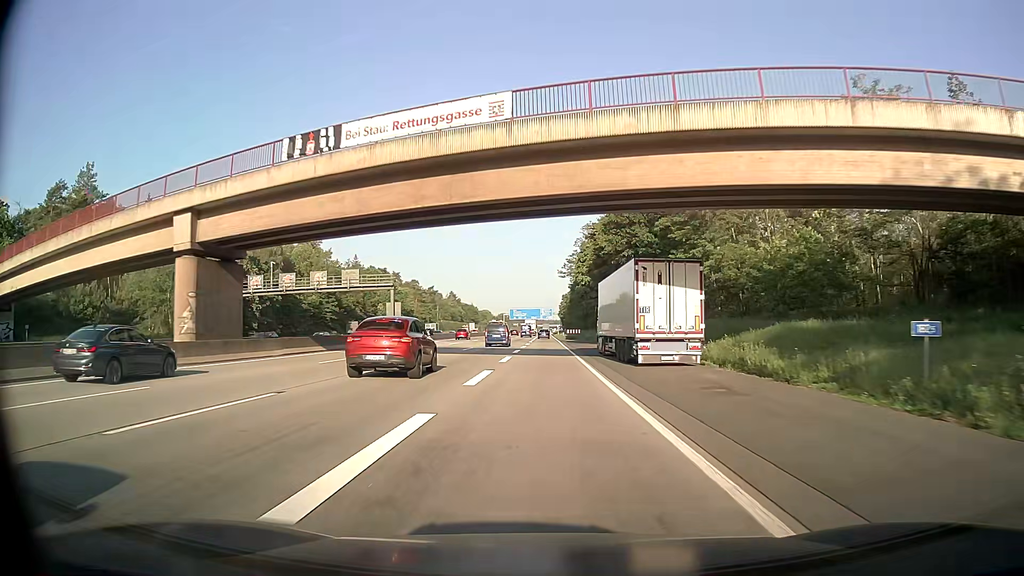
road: motorway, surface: asphalt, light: Day
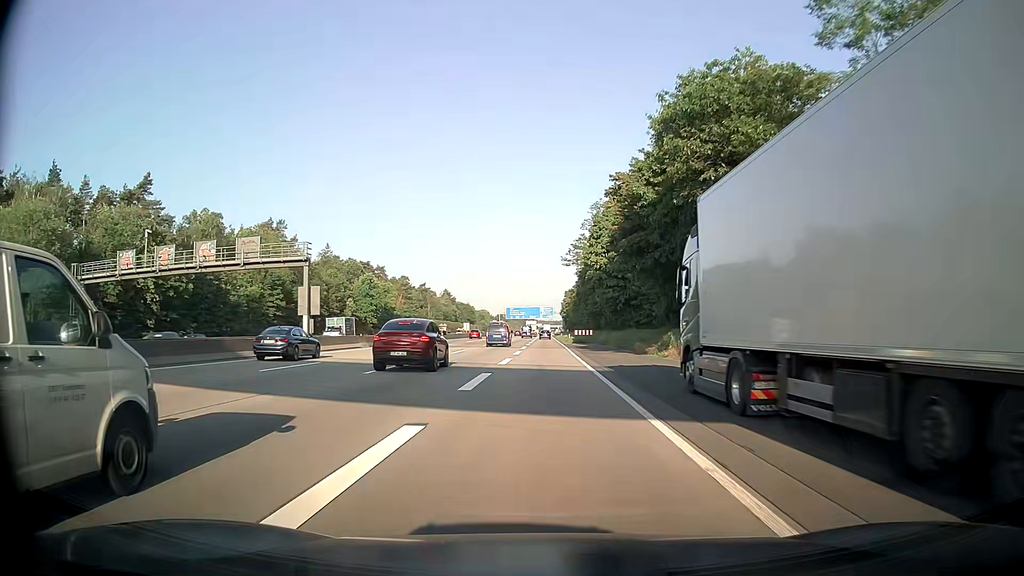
(0.0, +25.2) m; 0°
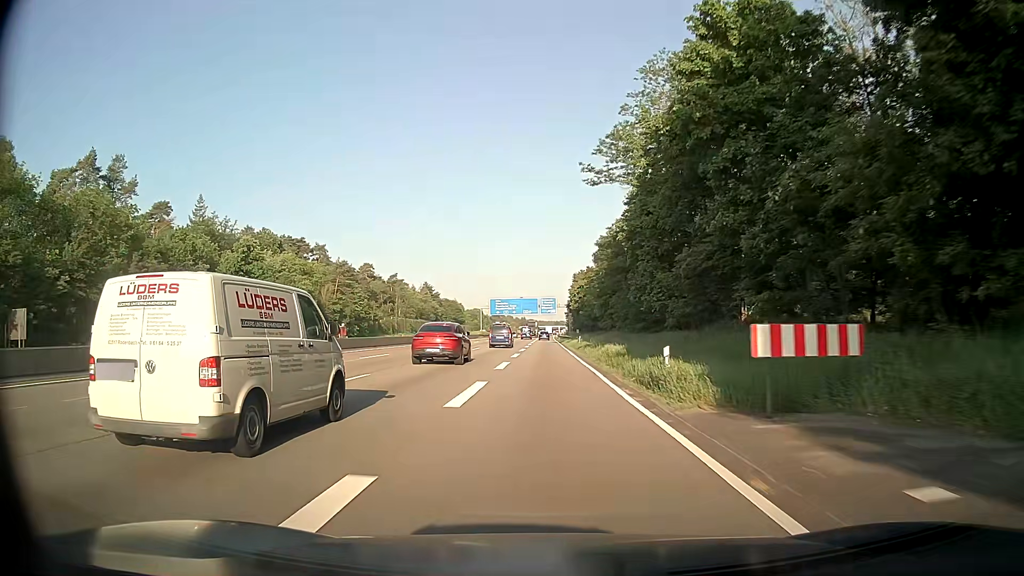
(-0.2, +63.7) m; 0°
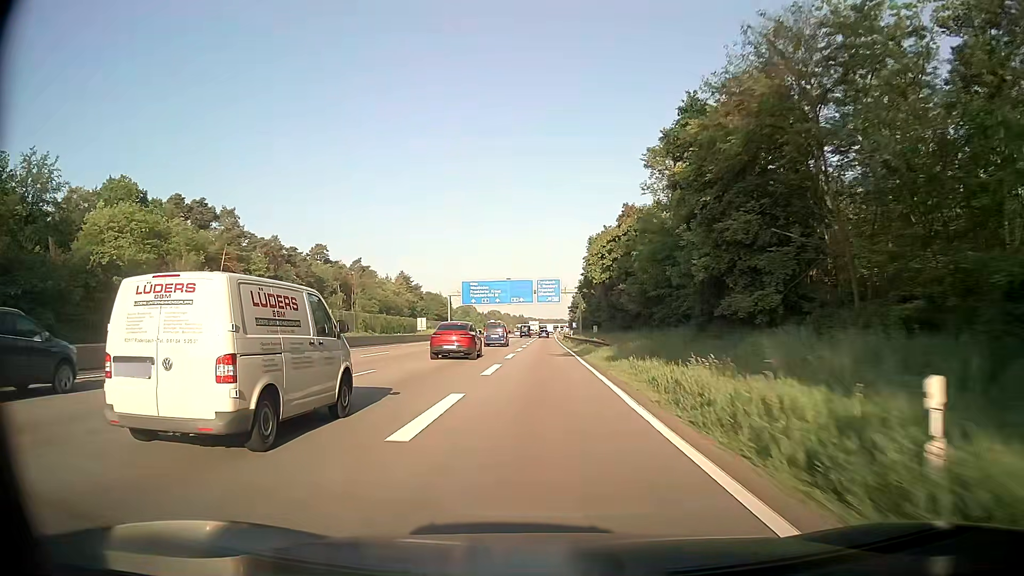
(+0.1, +52.4) m; 0°
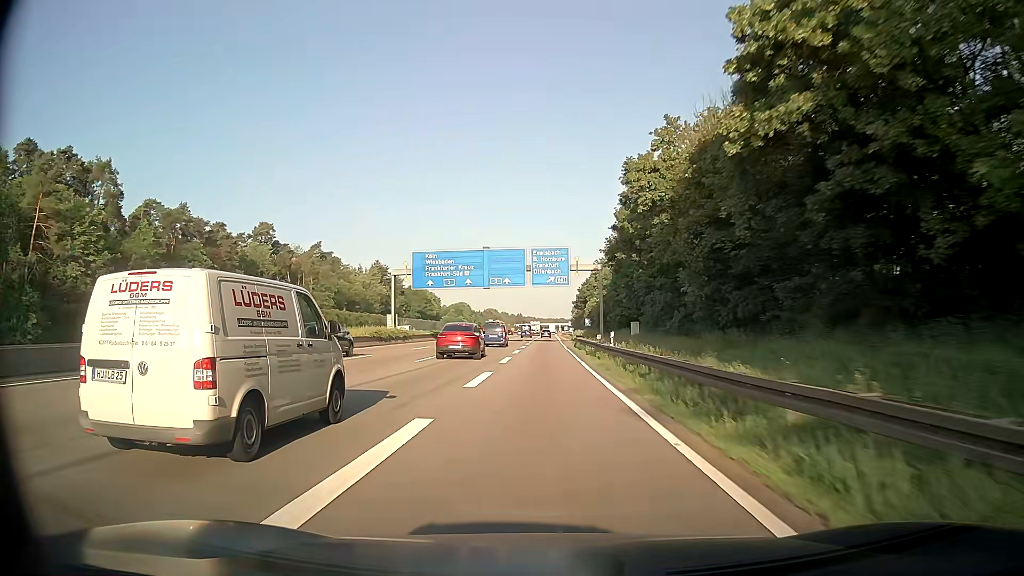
(+0.1, +40.3) m; 0°
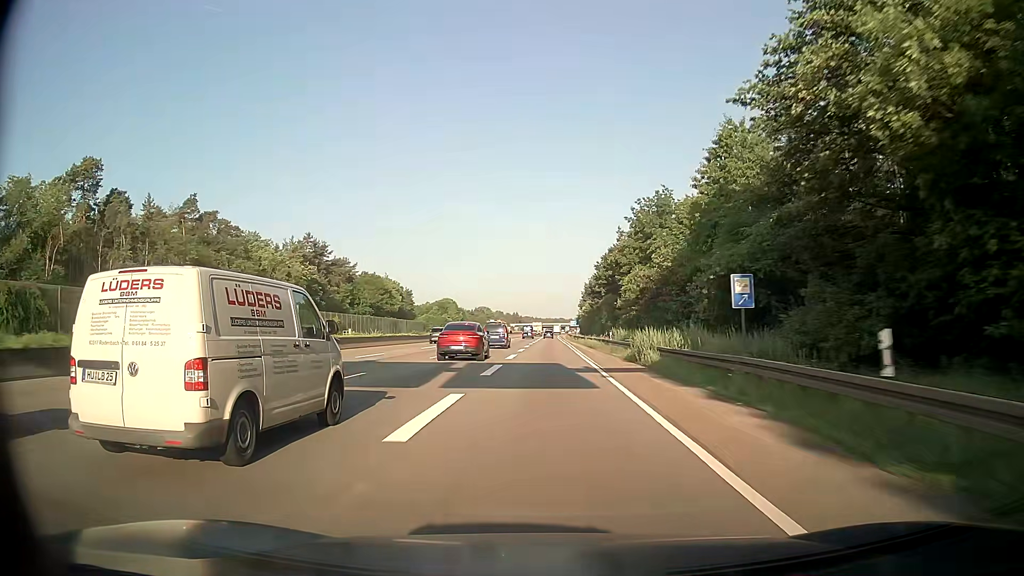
(+0.3, +68.7) m; +1°
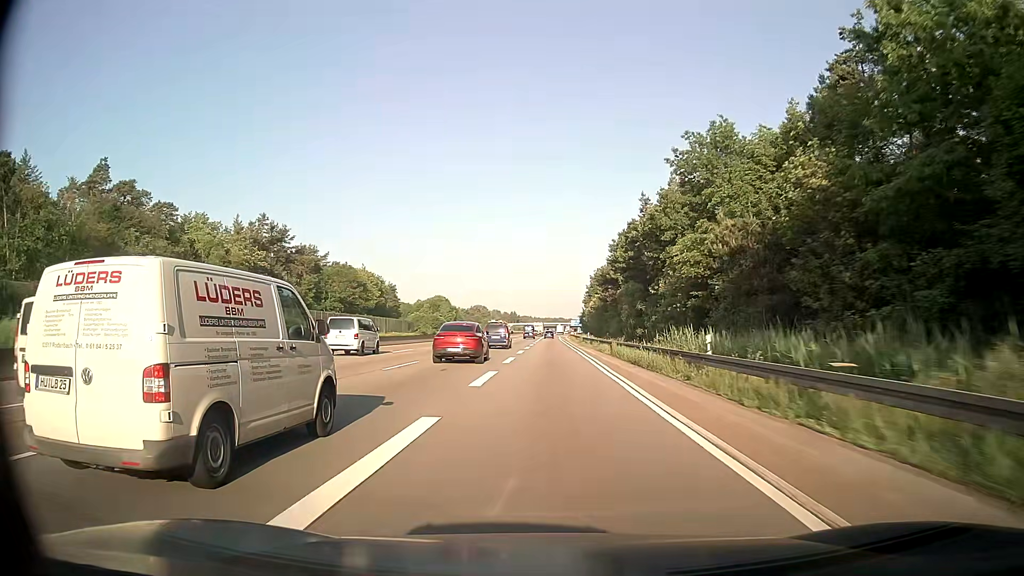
(-0.2, +28.0) m; -1°
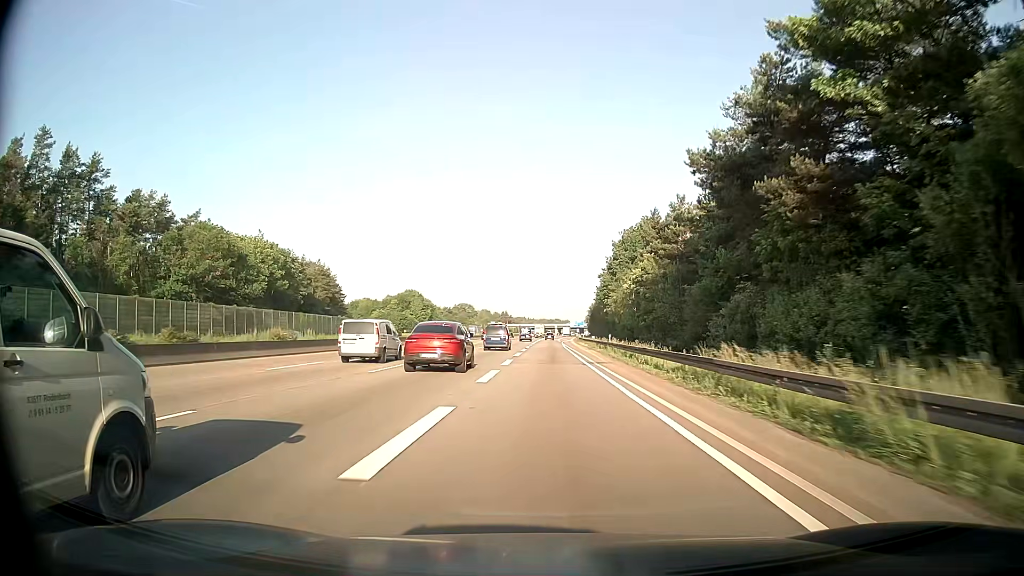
(+0.5, +71.0) m; 0°
(0, +10) (0, +20) (0, +30) (0, +40) (0, +50) (0, +60) (0, +70) (+1, +80) (+1, +90) (+1, +100) m
